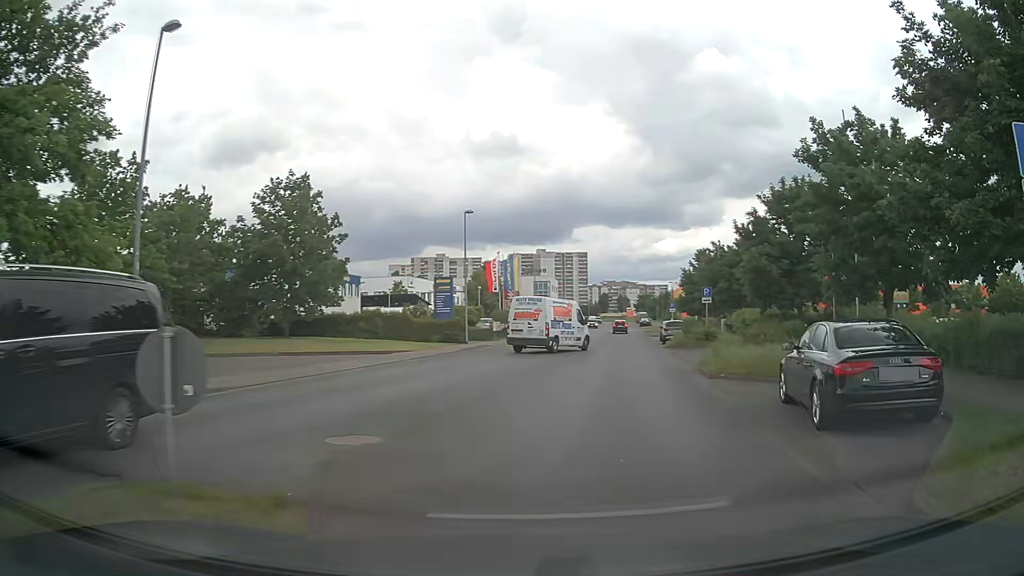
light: Day
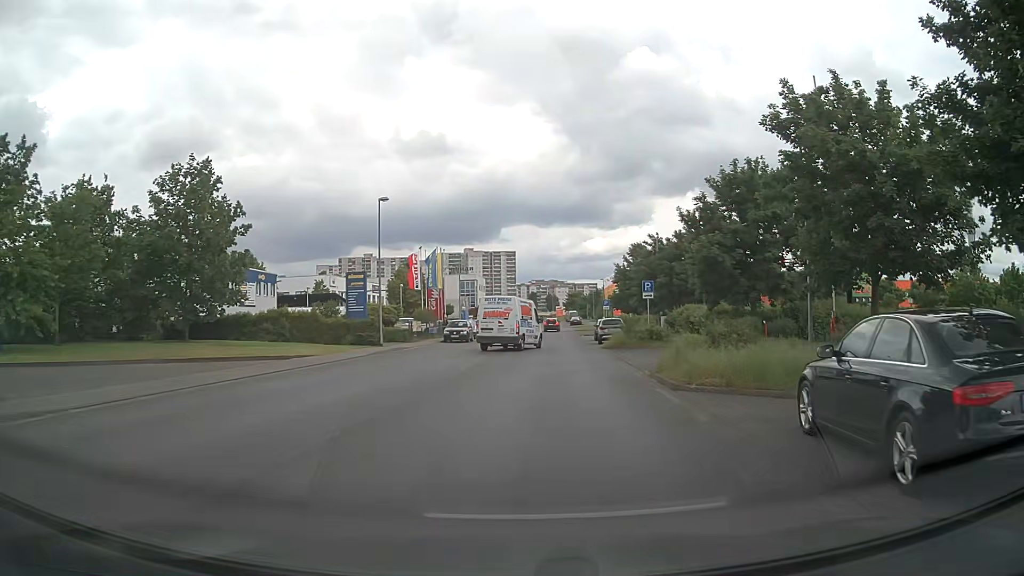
(+0.2, +4.0) m; +6°
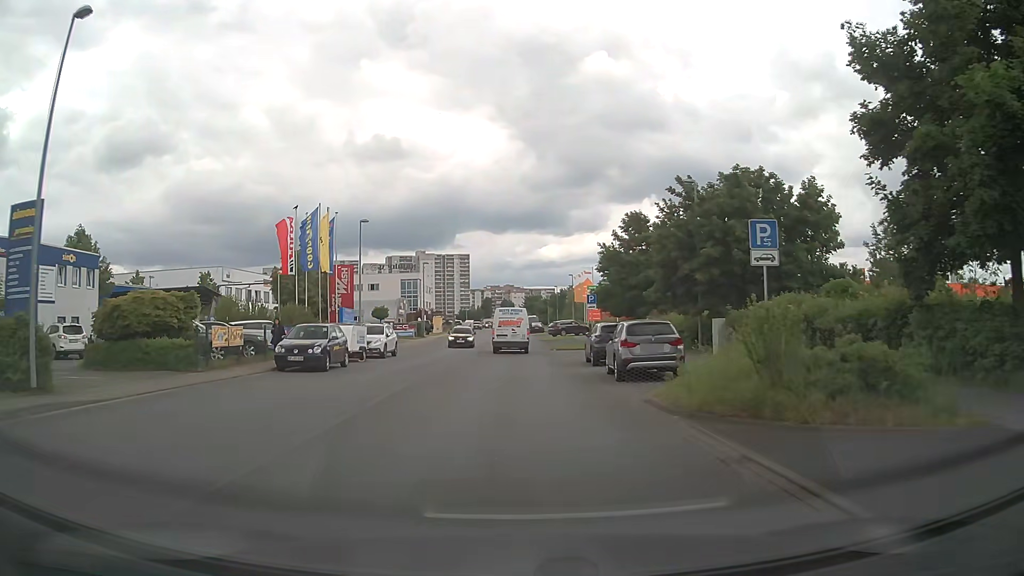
(+1.3, +24.0) m; +4°
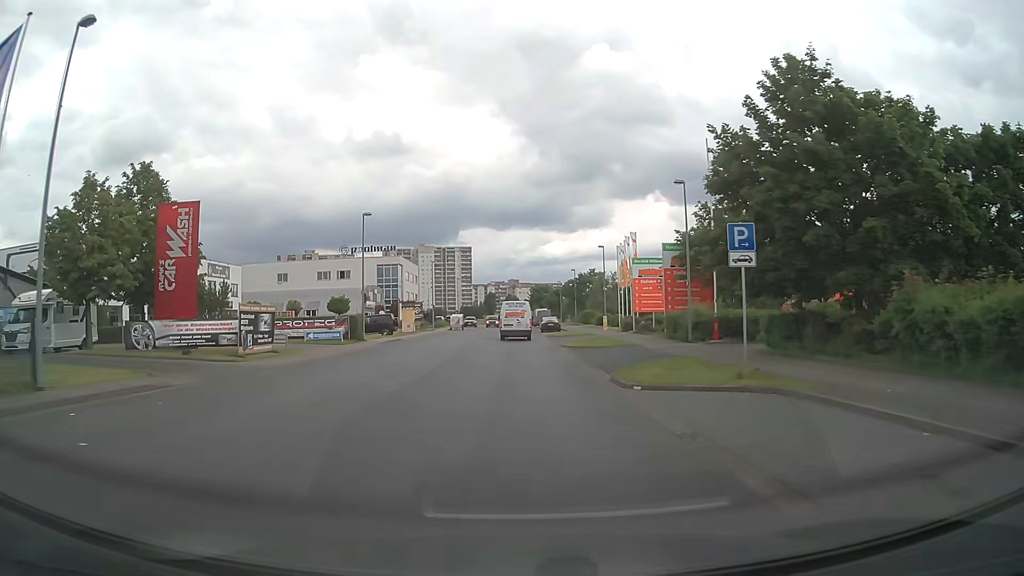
(+0.3, +28.8) m; +1°
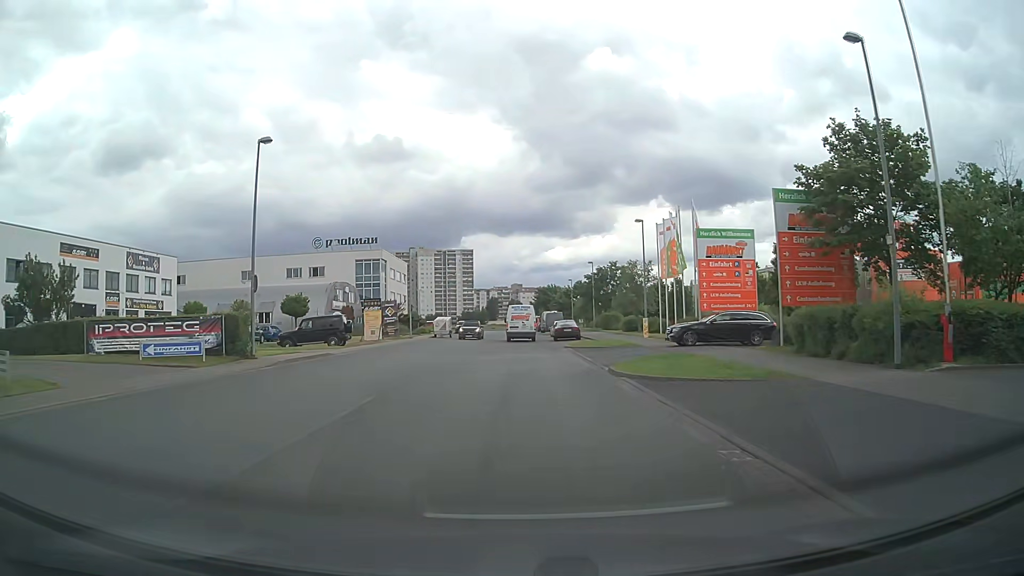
(-0.2, +17.8) m; -1°
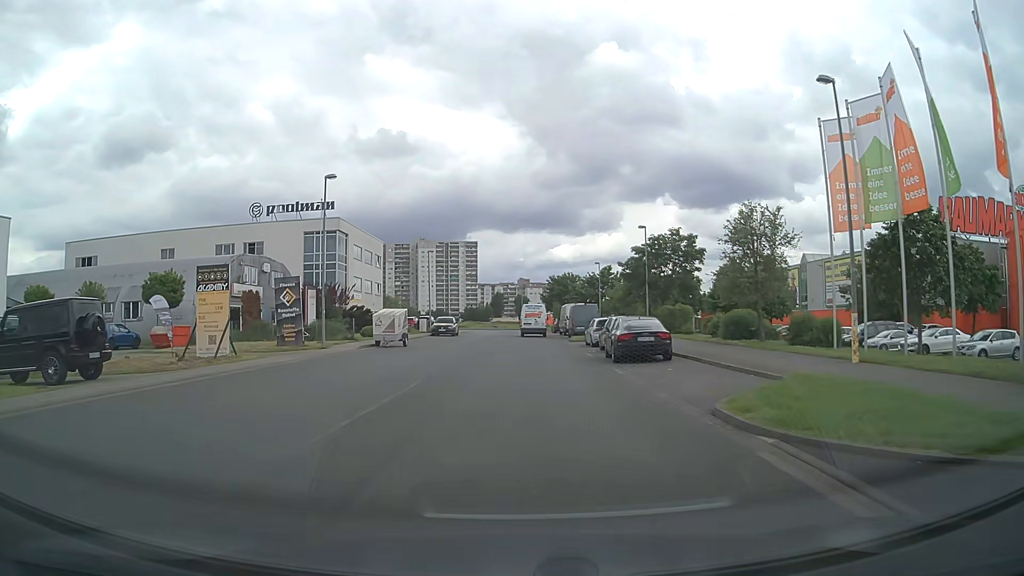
(-0.2, +26.8) m; -1°
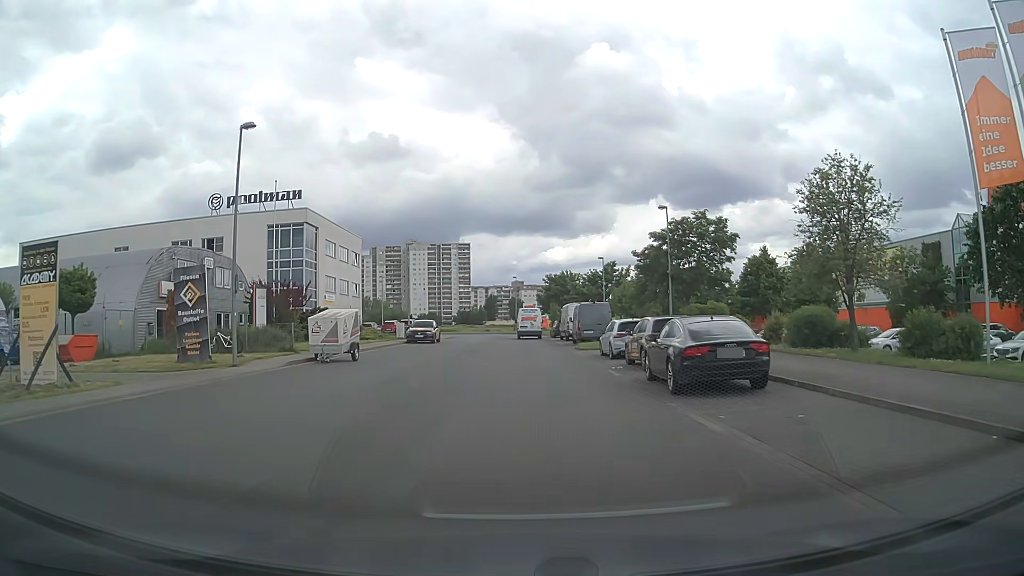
(+0.1, +8.8) m; +1°
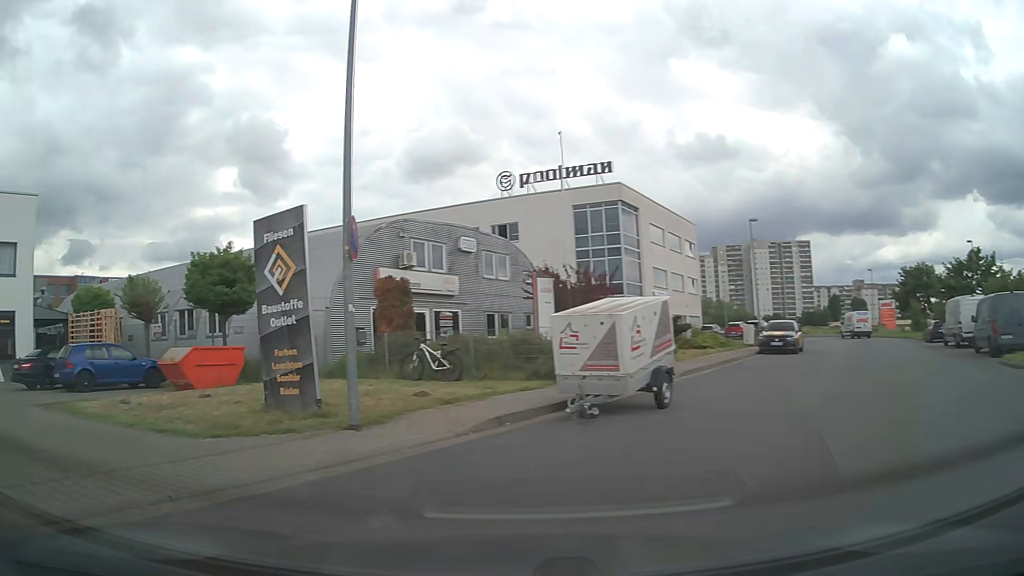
(-1.3, +12.4) m; -28°
